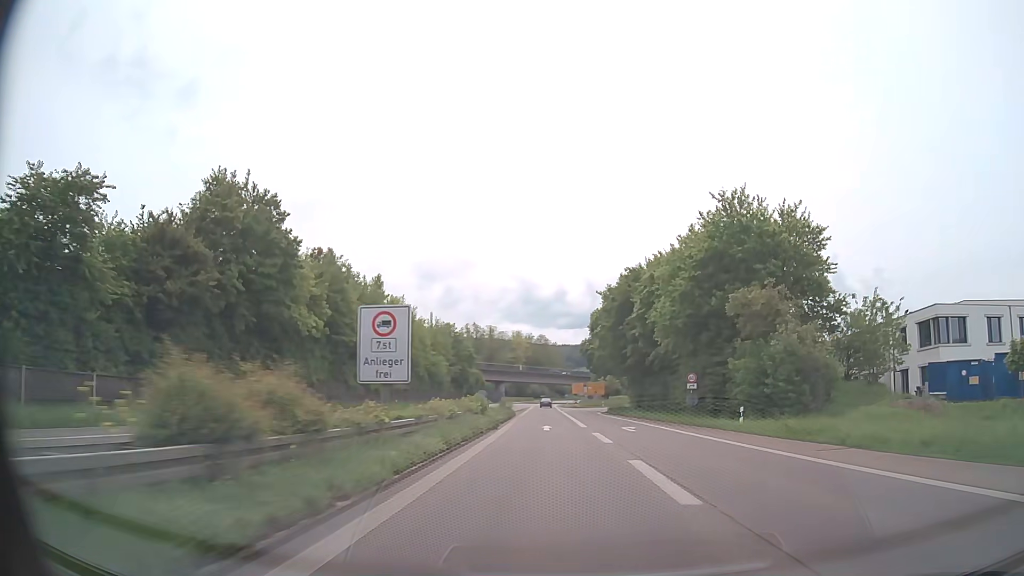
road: trunk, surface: asphalt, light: Day
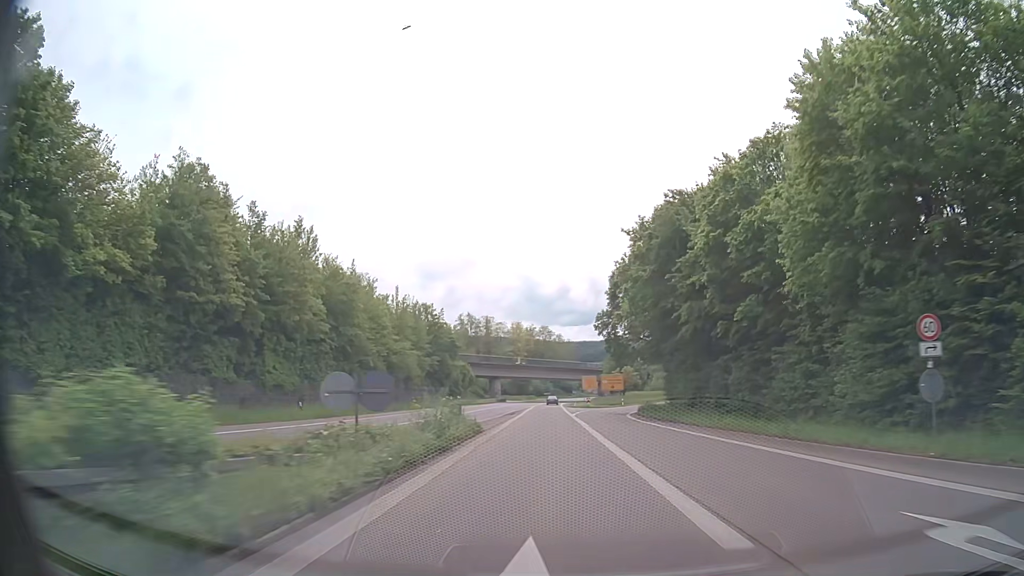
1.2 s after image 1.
(-0.1, +26.7) m; 0°
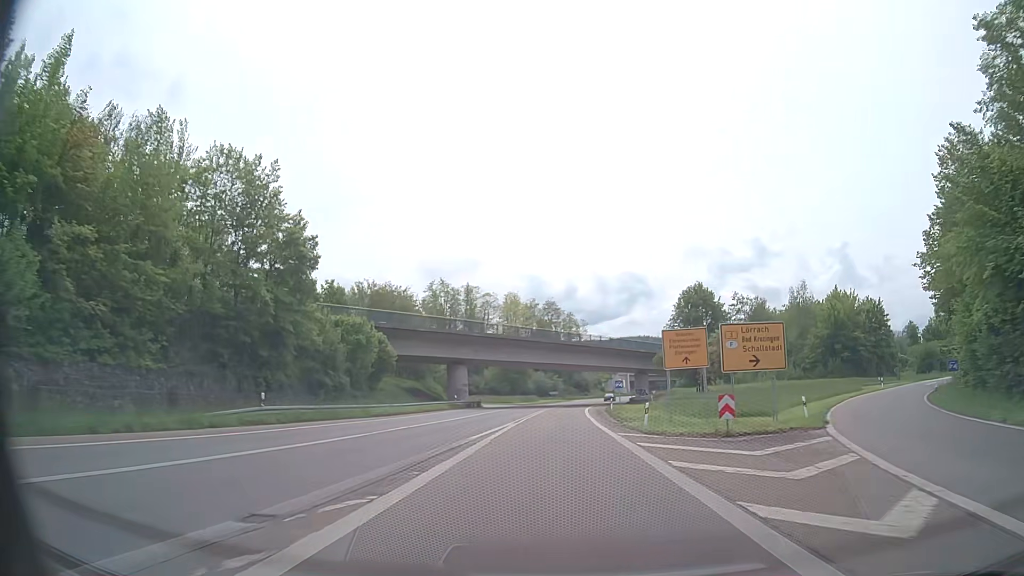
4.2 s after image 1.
(-0.7, +66.0) m; 0°
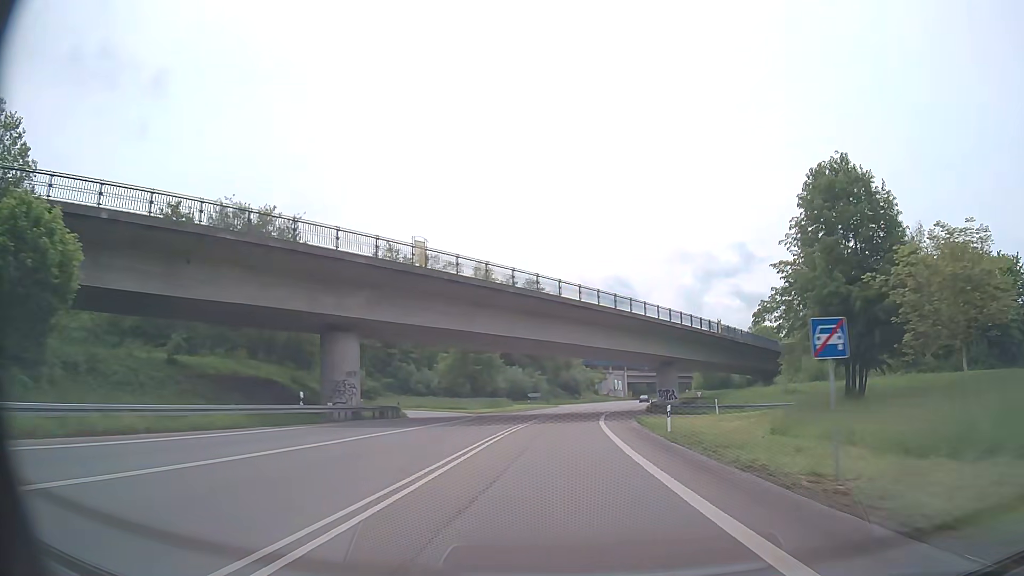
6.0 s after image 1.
(+0.2, +38.8) m; +1°
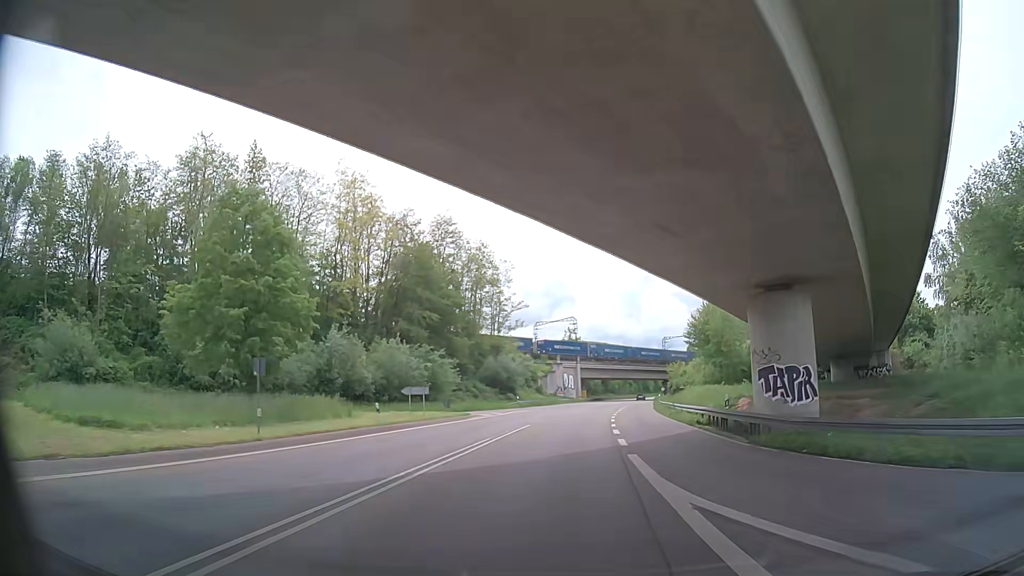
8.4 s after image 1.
(+2.4, +50.9) m; +6°
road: primary
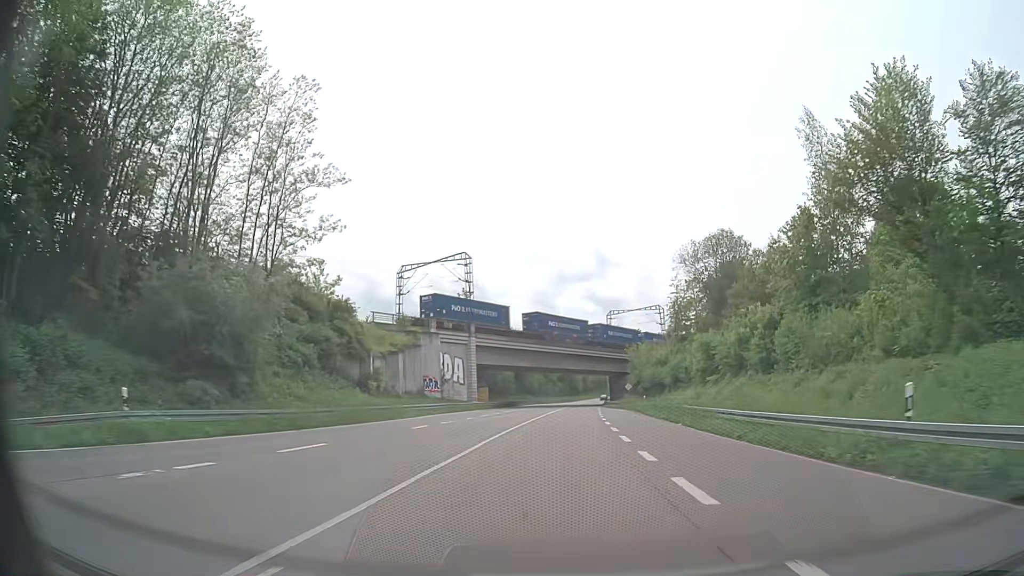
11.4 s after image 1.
(+3.9, +63.3) m; +7°
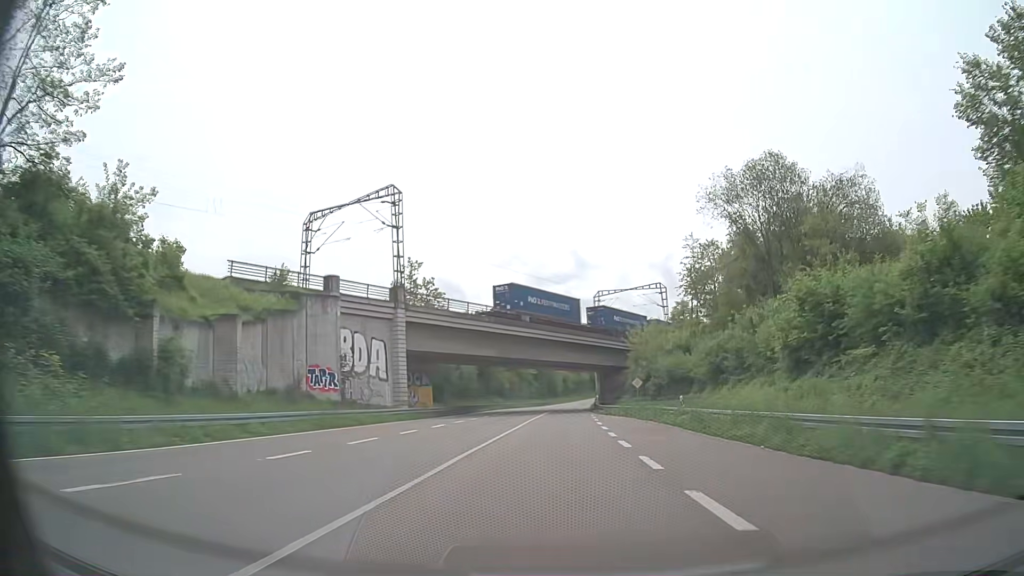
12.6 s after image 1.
(+0.4, +25.5) m; +2°
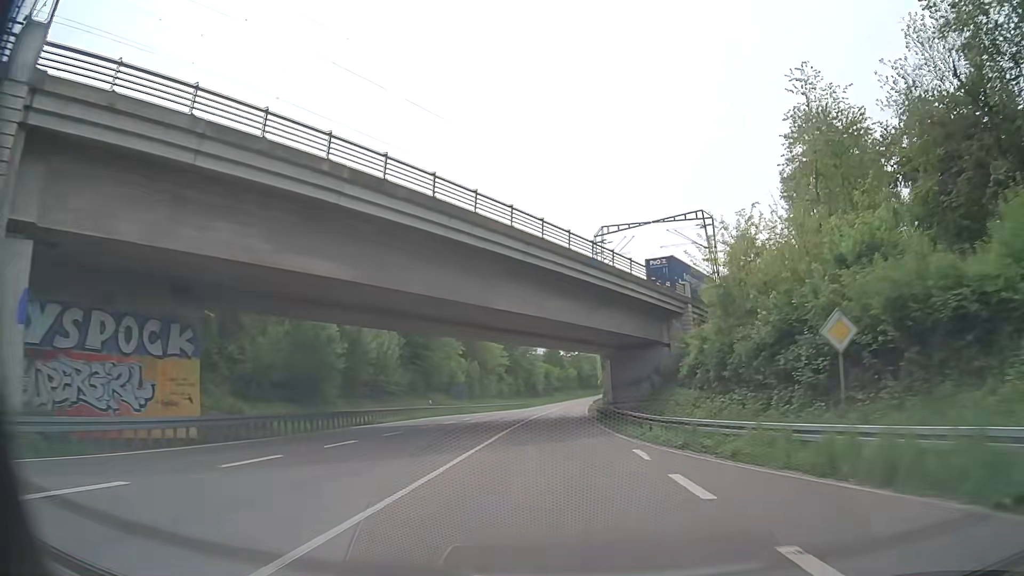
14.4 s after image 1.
(+0.6, +38.2) m; +2°
(0, +10) (0, +20) (0, +30) (+1, +40) (+1, +50) (+1, +60) (+1, +70) (+2, +80) (+3, +90) (+3, +100) m
